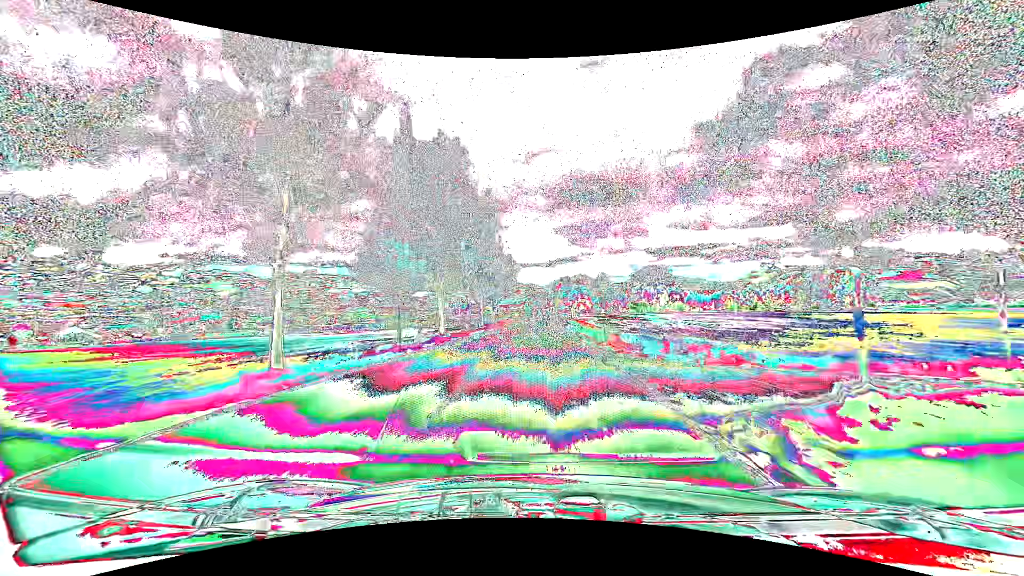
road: tertiary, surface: asphalt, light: Day
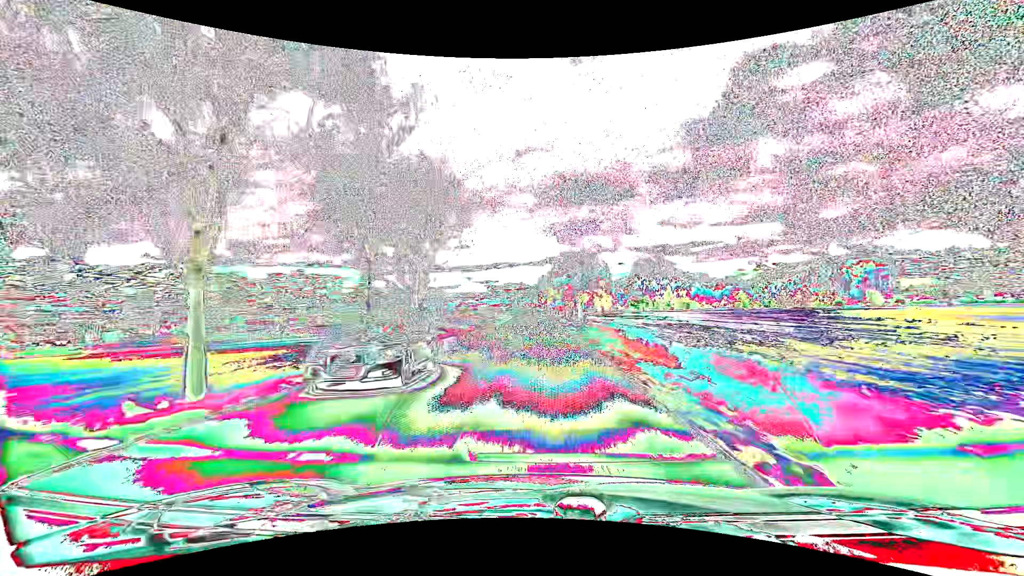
(+0.7, +44.9) m; +1°
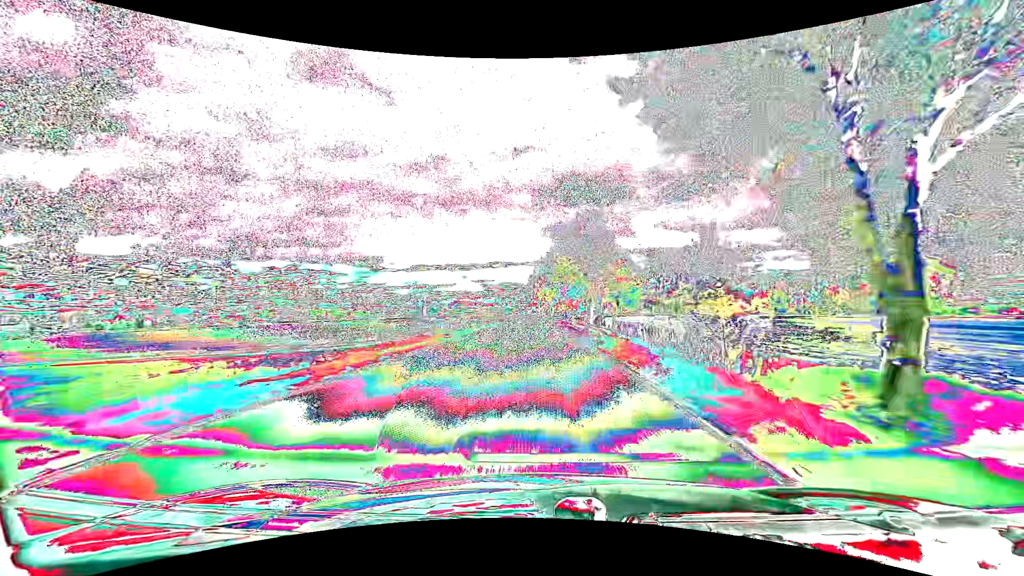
(+0.1, +61.5) m; 0°
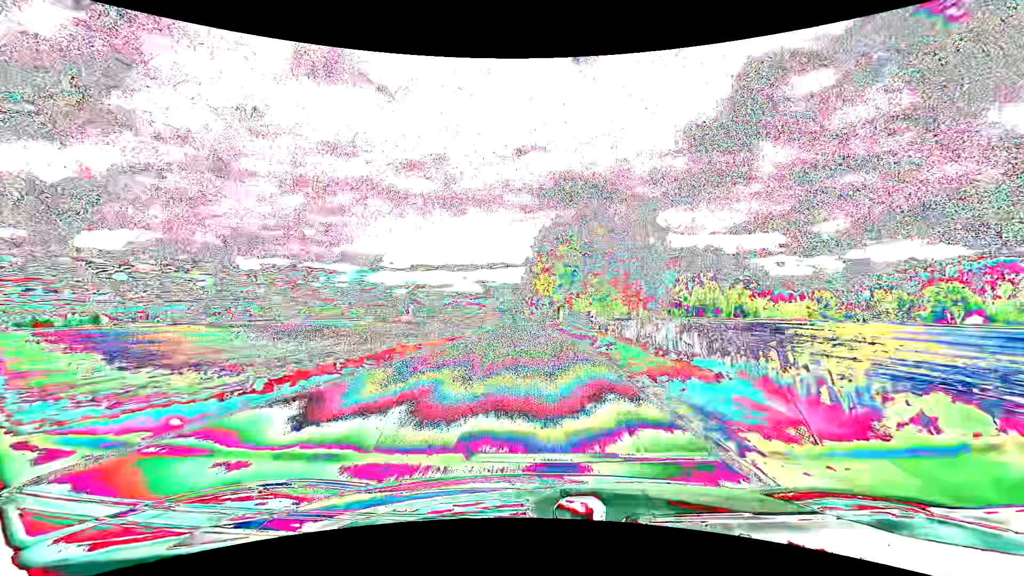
(0.0, +47.4) m; 0°
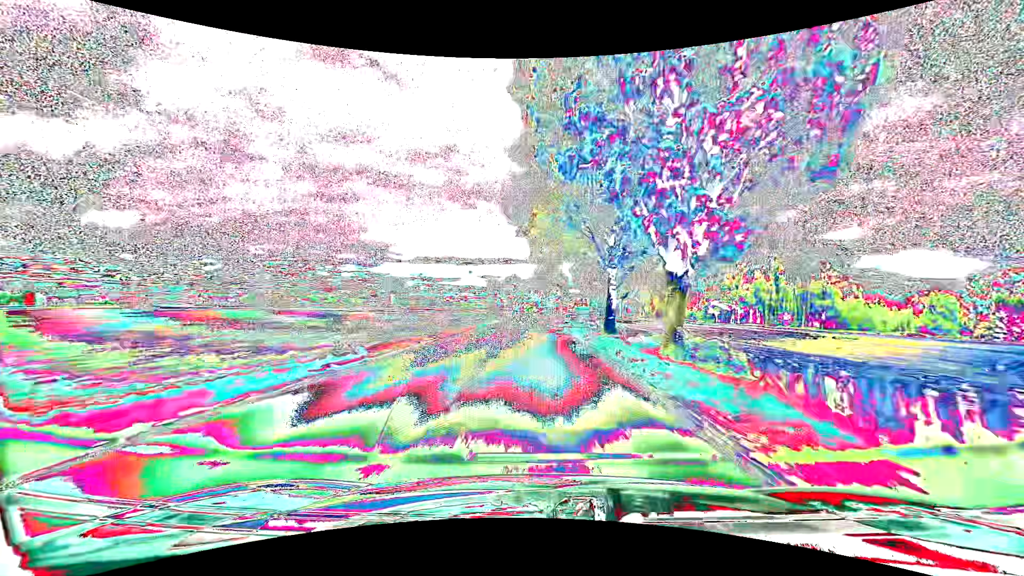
(-0.4, +64.1) m; 0°
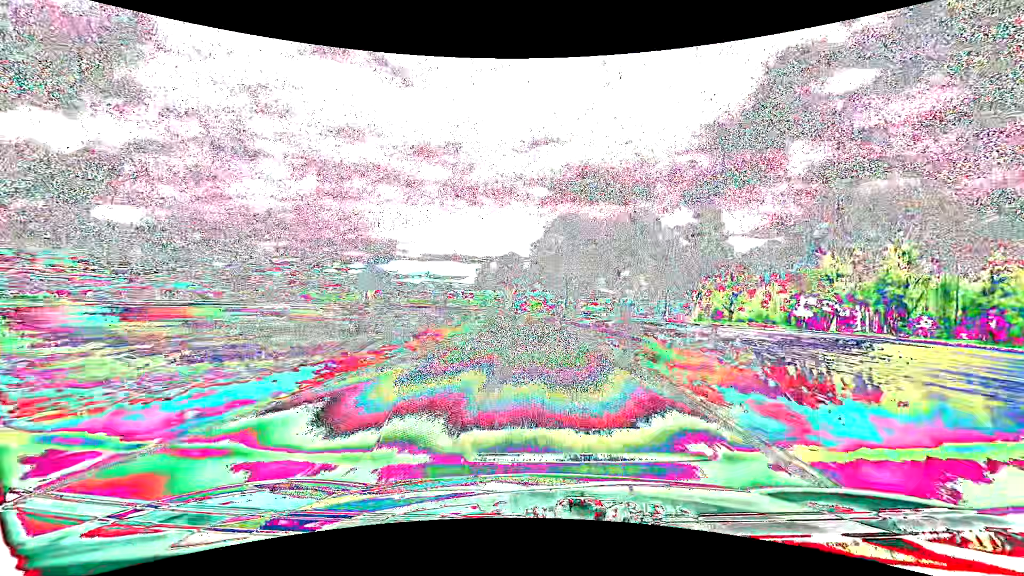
(-0.6, +61.4) m; -1°
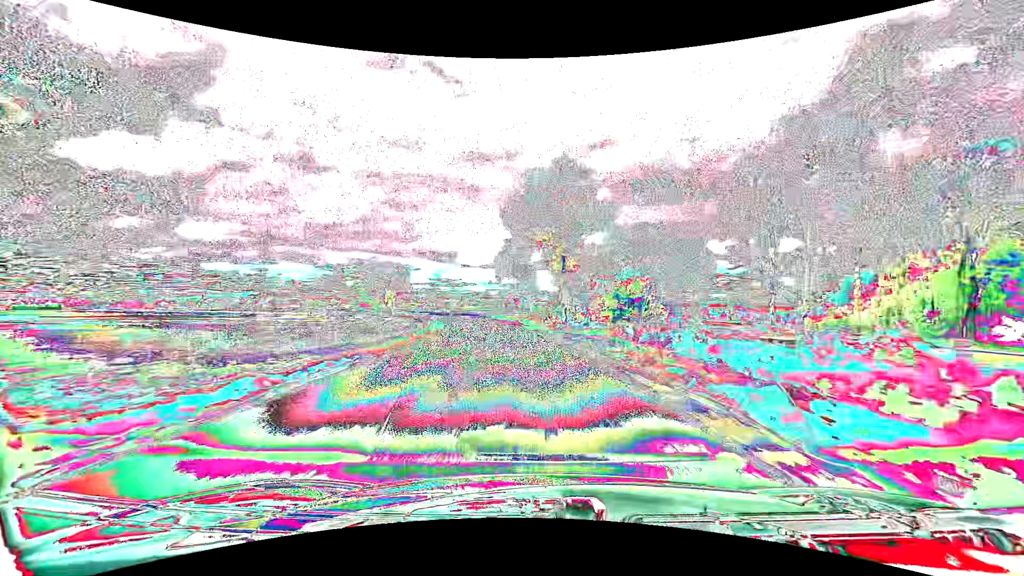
(-2.5, +72.2) m; -7°
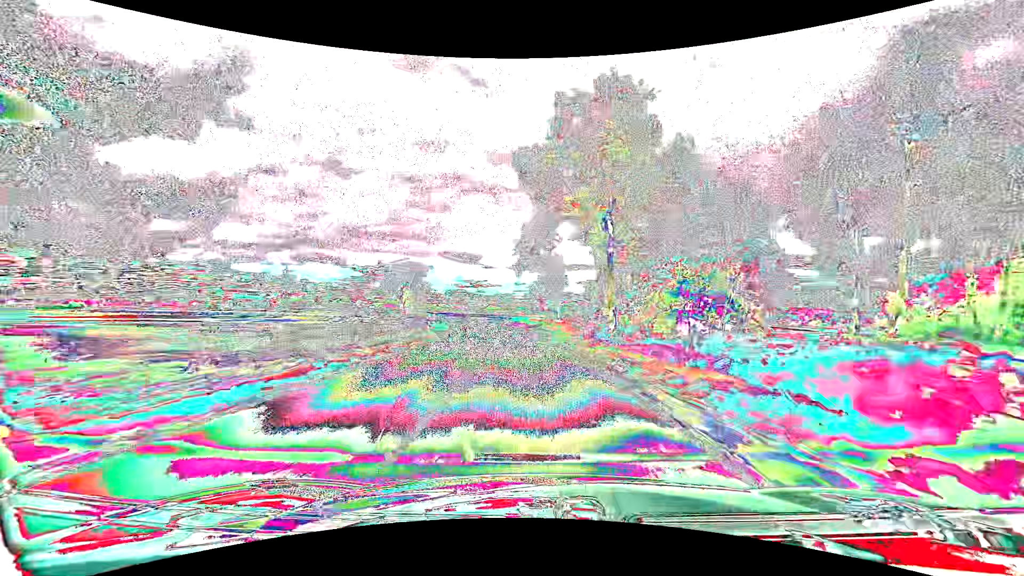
(-0.3, +14.2) m; -3°
(0, +10) (-1, +20) (-2, +30) (-3, +40) (-4, +50) (-6, +60) (-8, +69) (-10, +79) (-13, +89) (-15, +99) m
